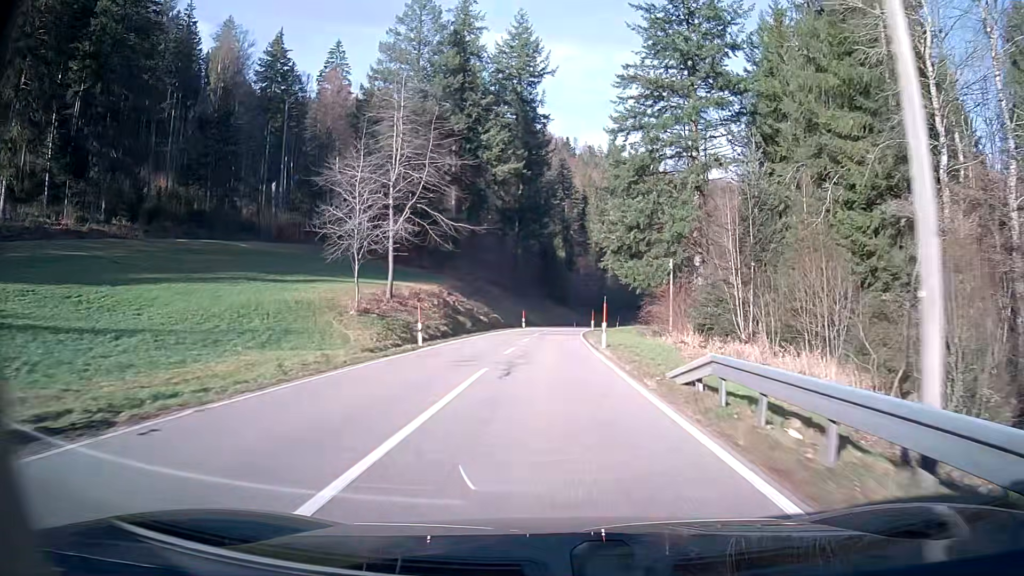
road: secondary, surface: asphalt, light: Day
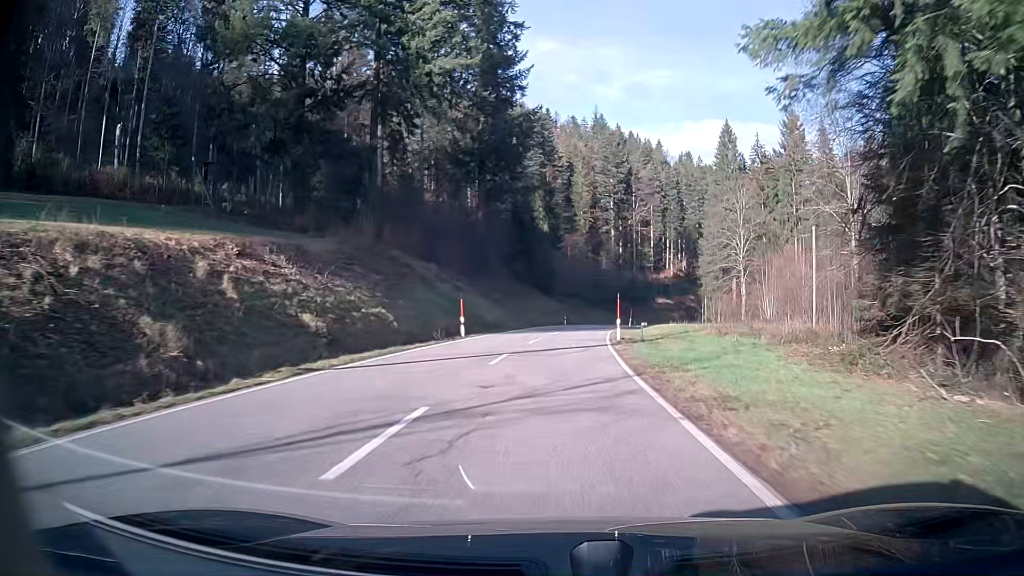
(+0.4, +43.0) m; +2°
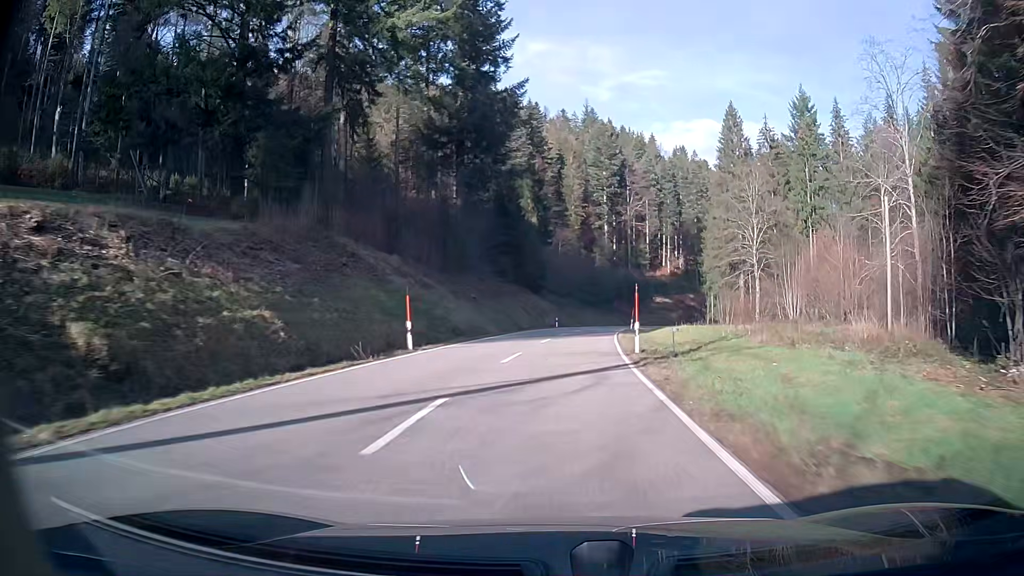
(+0.1, +10.8) m; +1°
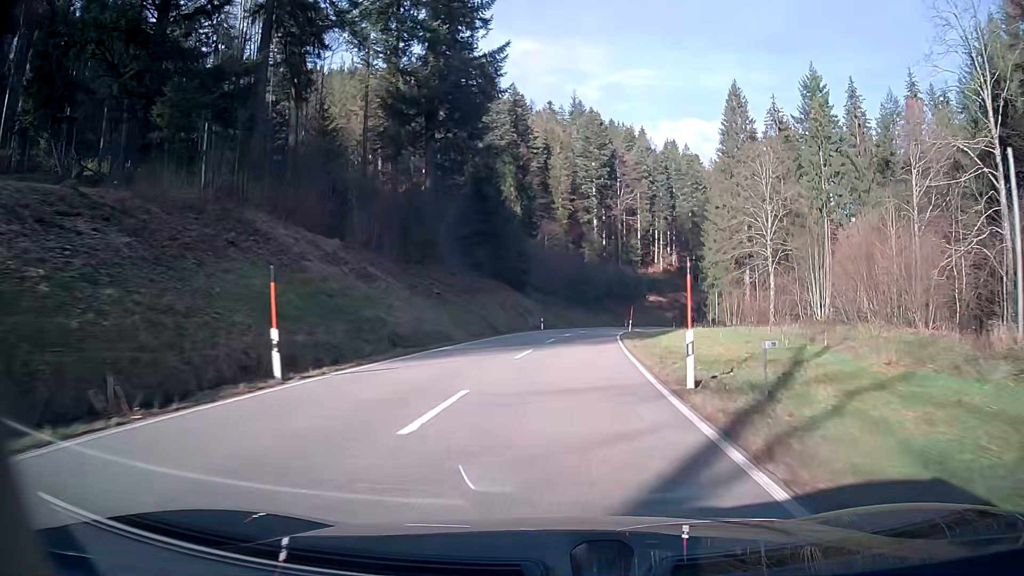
(+0.1, +10.9) m; +1°
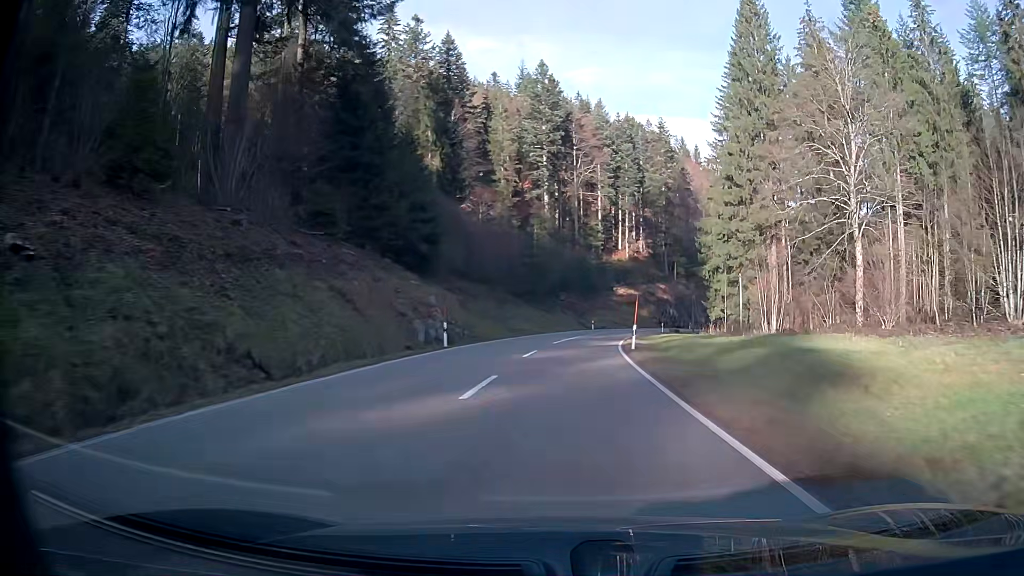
(+1.3, +32.7) m; +5°
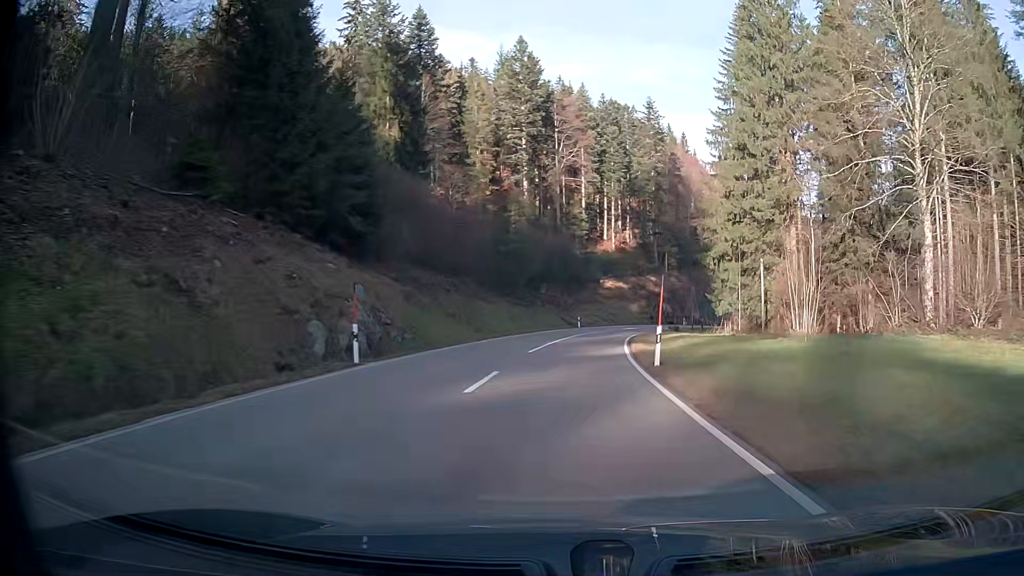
(+0.2, +11.0) m; +2°
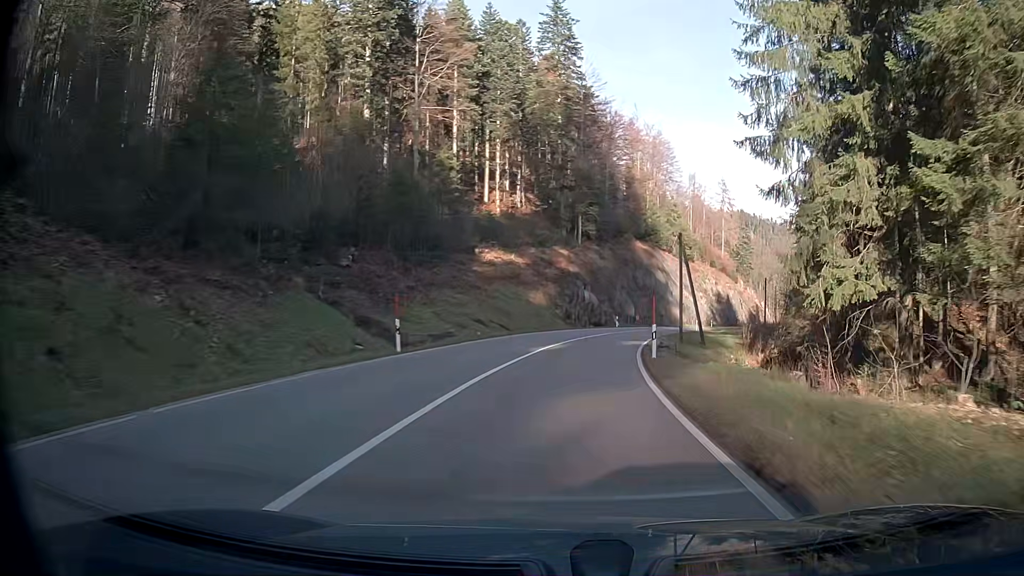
(+3.5, +44.2) m; +10°
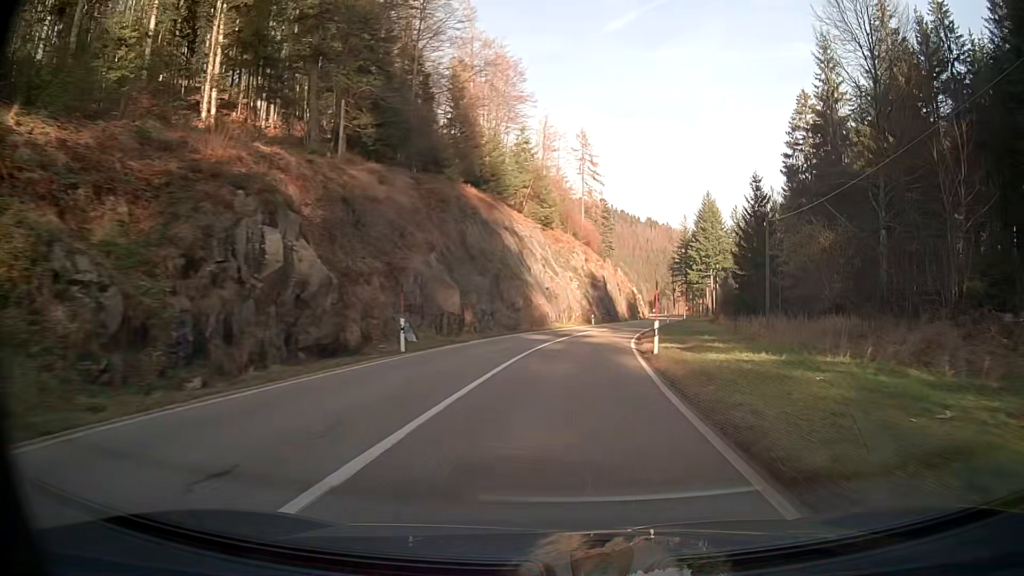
(+5.5, +44.6) m; +14°
